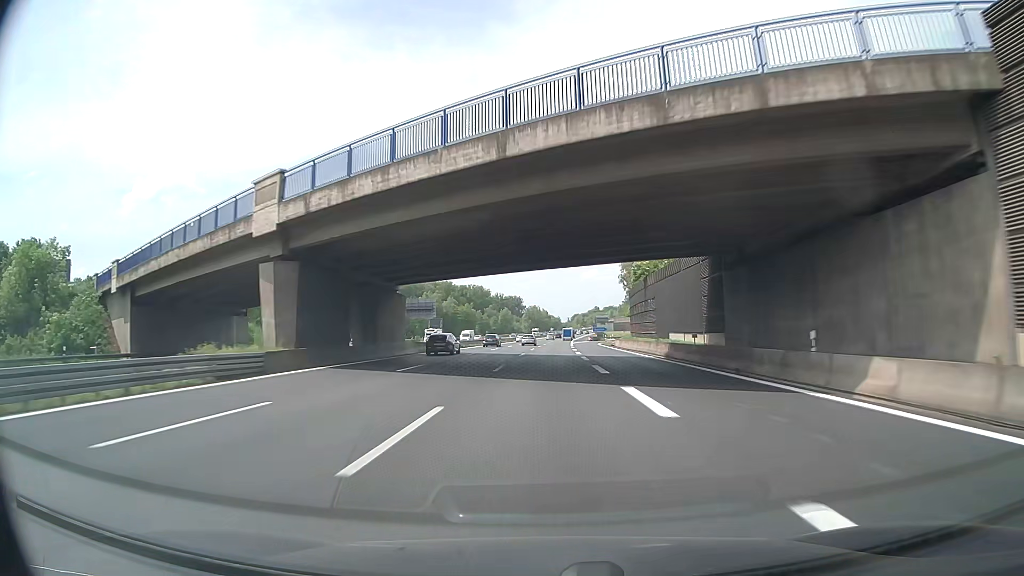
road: motorway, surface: asphalt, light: Day
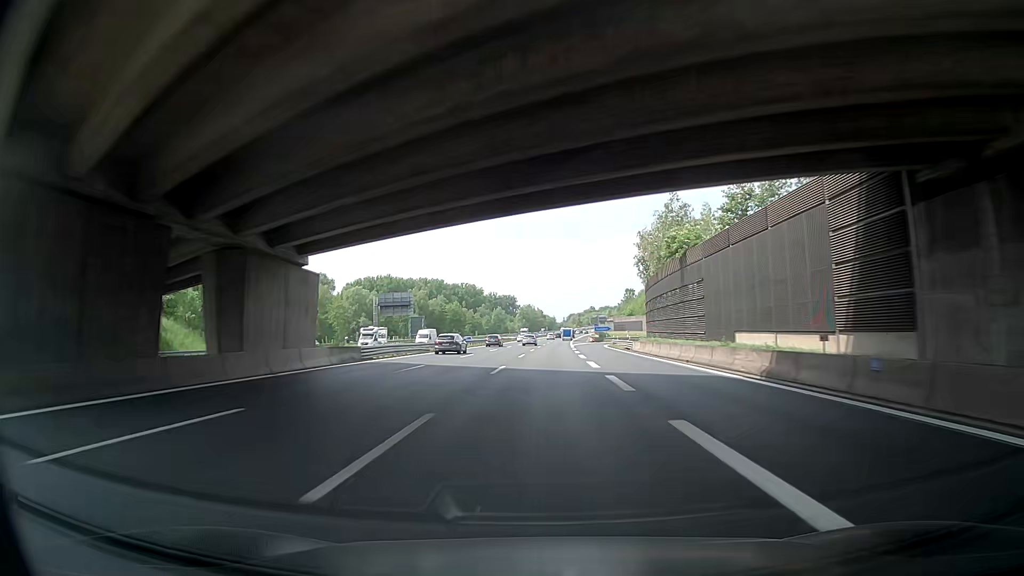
(0.0, +18.9) m; 0°
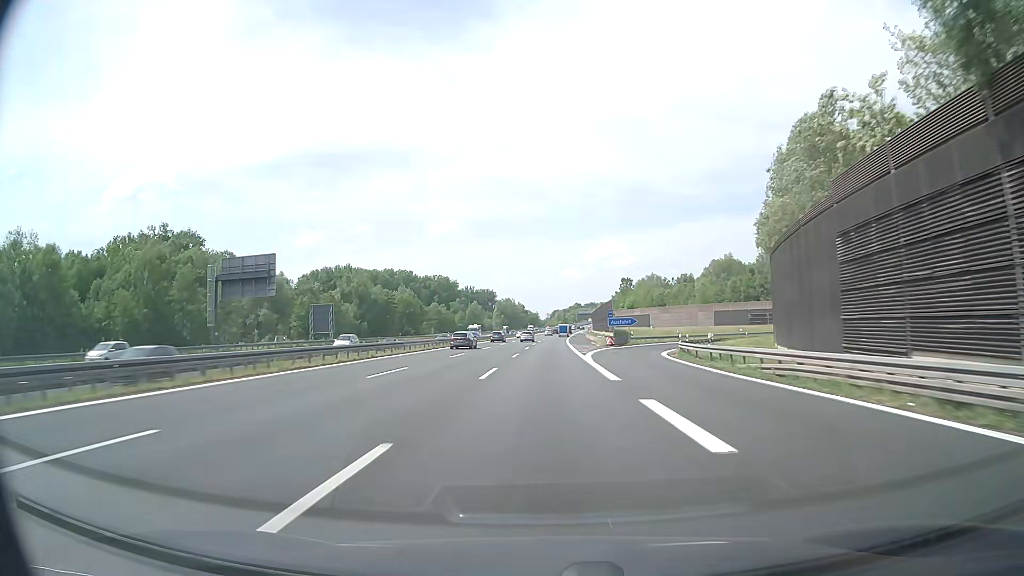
(+0.9, +56.7) m; +2°
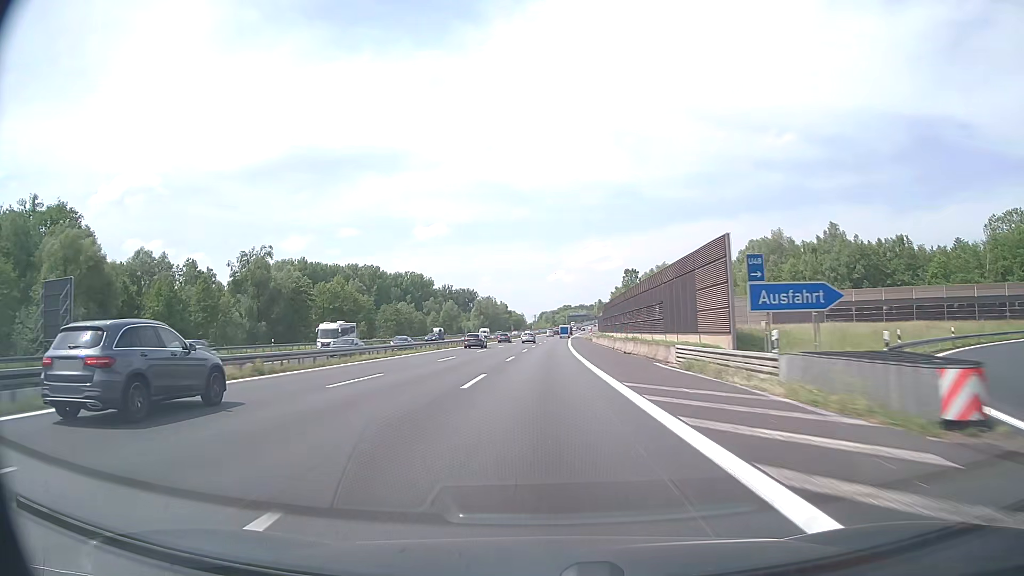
(+0.5, +56.7) m; +1°
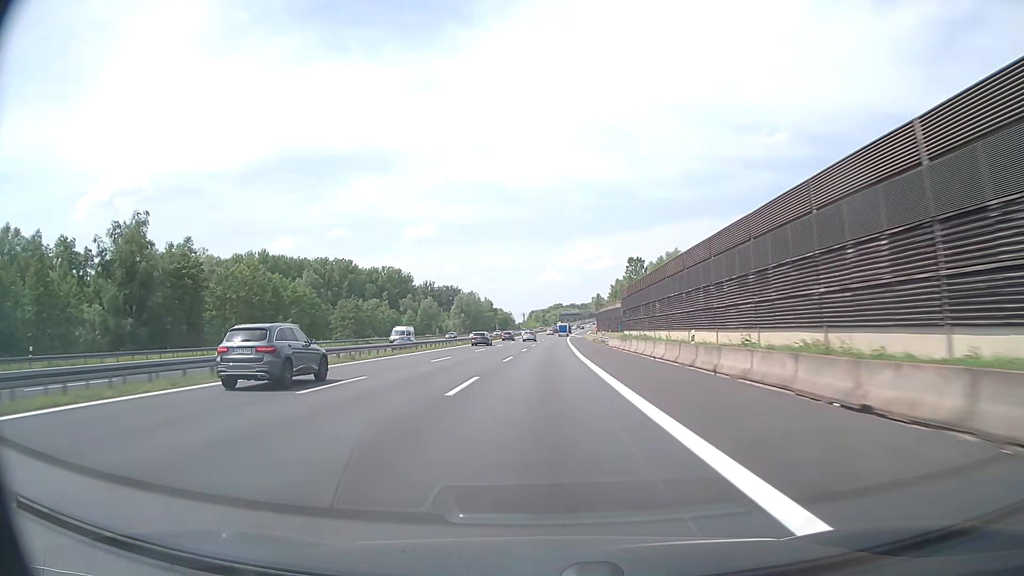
(+0.2, +37.7) m; +1°
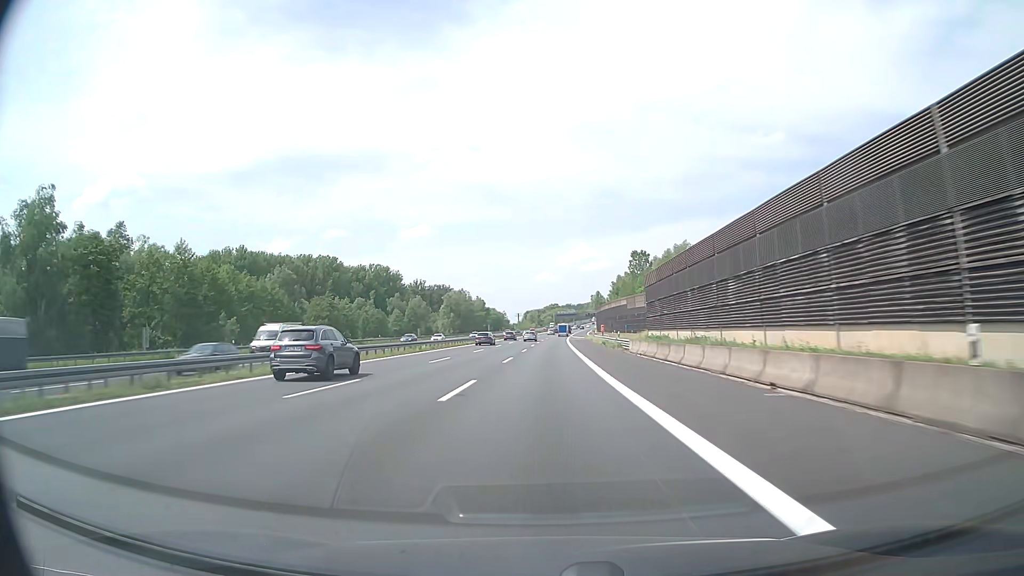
(+0.1, +18.8) m; 0°
(0, +10) (0, +20) (0, +30) (0, +40) (0, +50) (+1, +60) (+1, +70) (+1, +80) (+1, +90) (+2, +100) m
